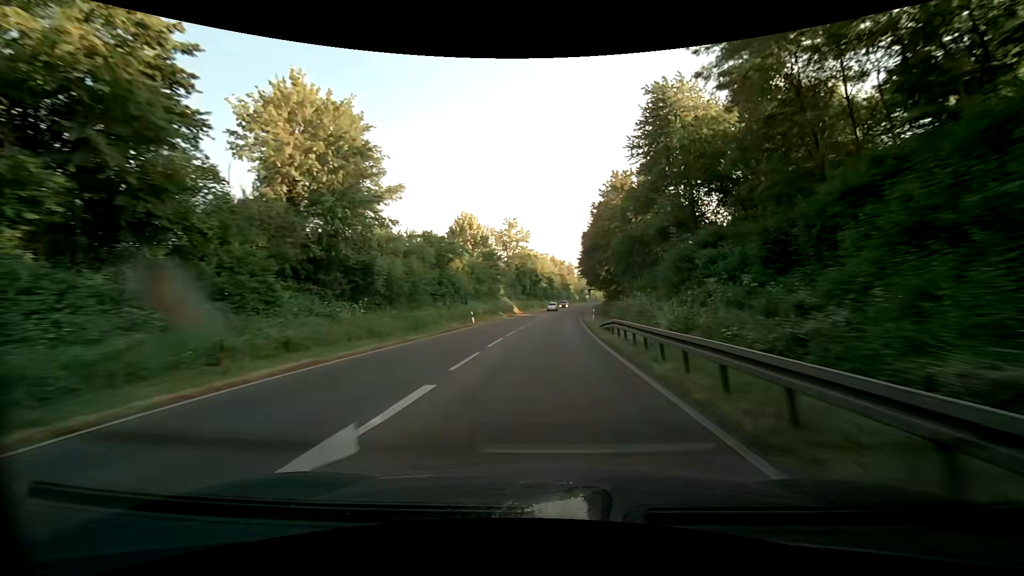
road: primary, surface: asphalt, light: Day
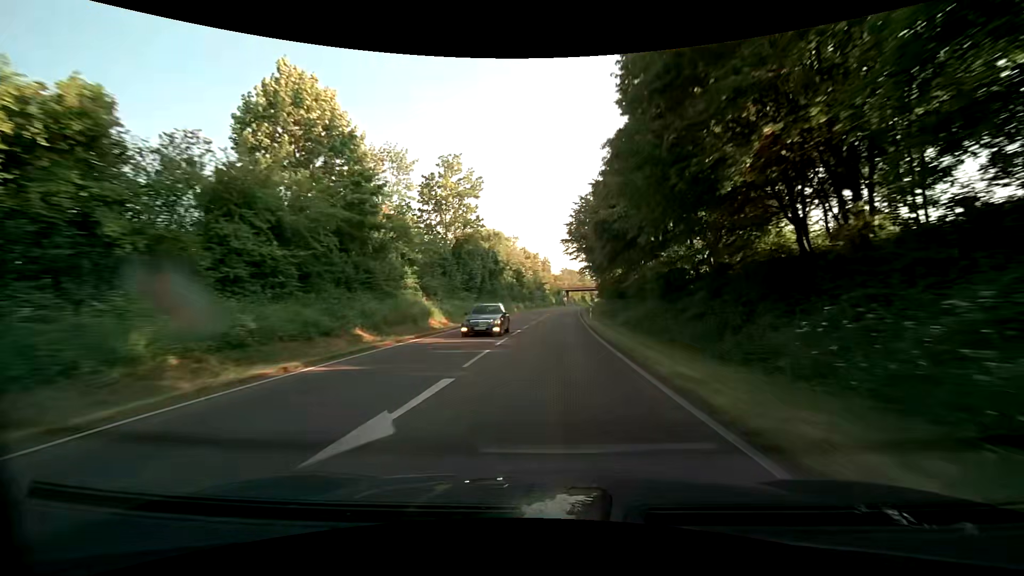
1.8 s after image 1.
(+1.1, +42.4) m; +4°
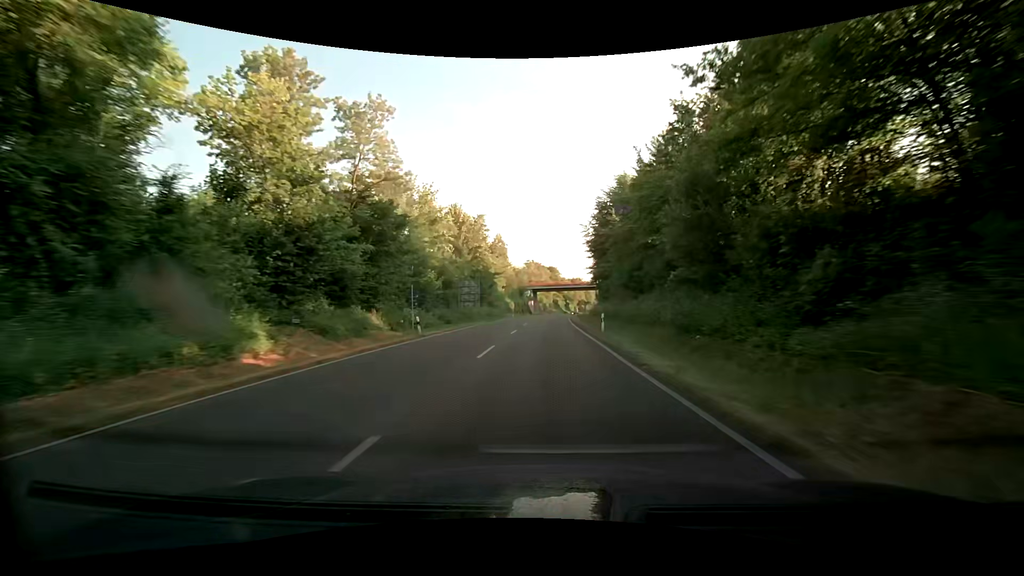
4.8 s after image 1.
(+2.2, +70.6) m; +4°
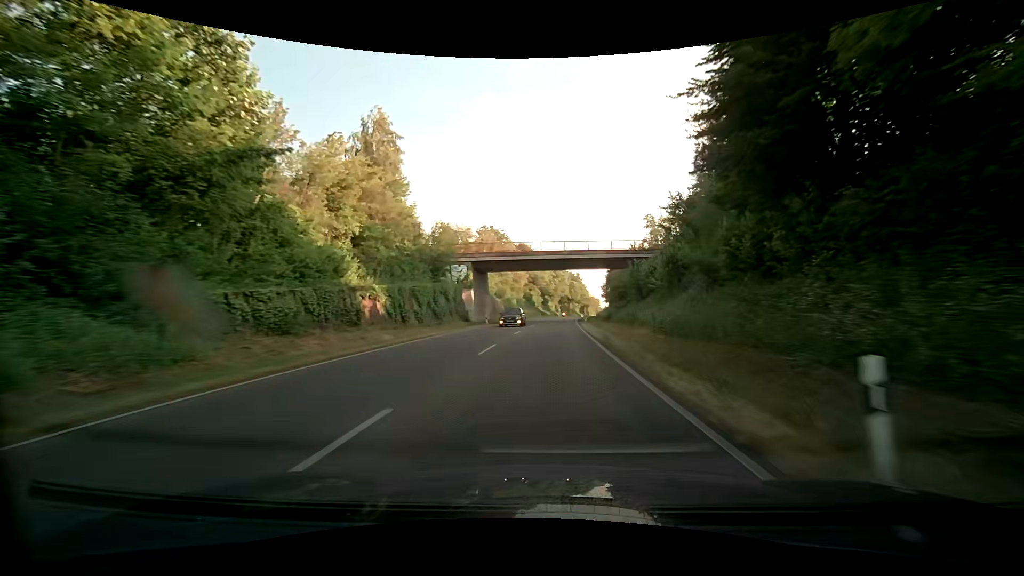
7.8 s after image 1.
(+1.2, +70.9) m; +3°
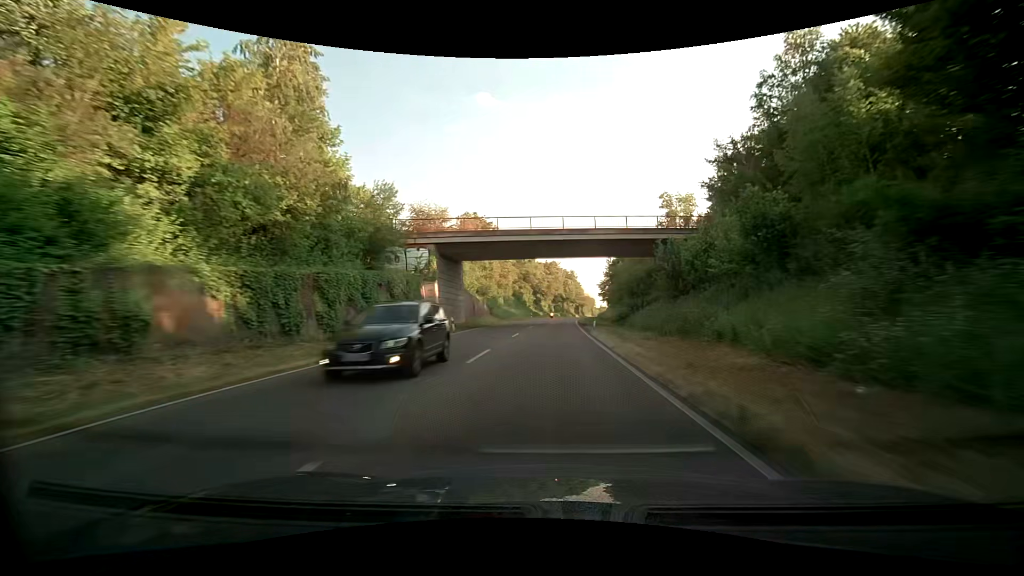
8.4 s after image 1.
(0.0, +14.2) m; +1°
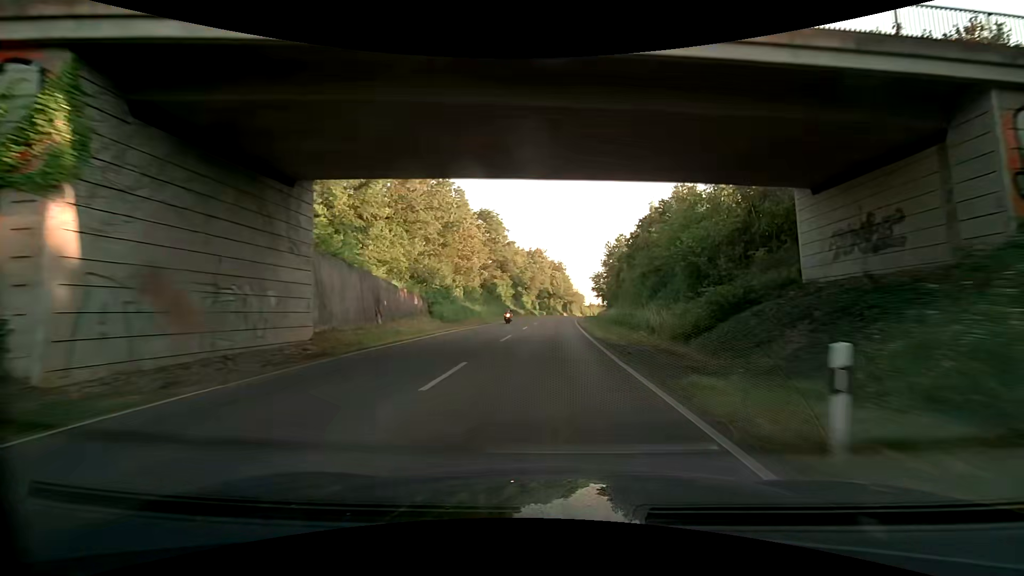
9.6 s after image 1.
(+0.4, +28.5) m; +2°
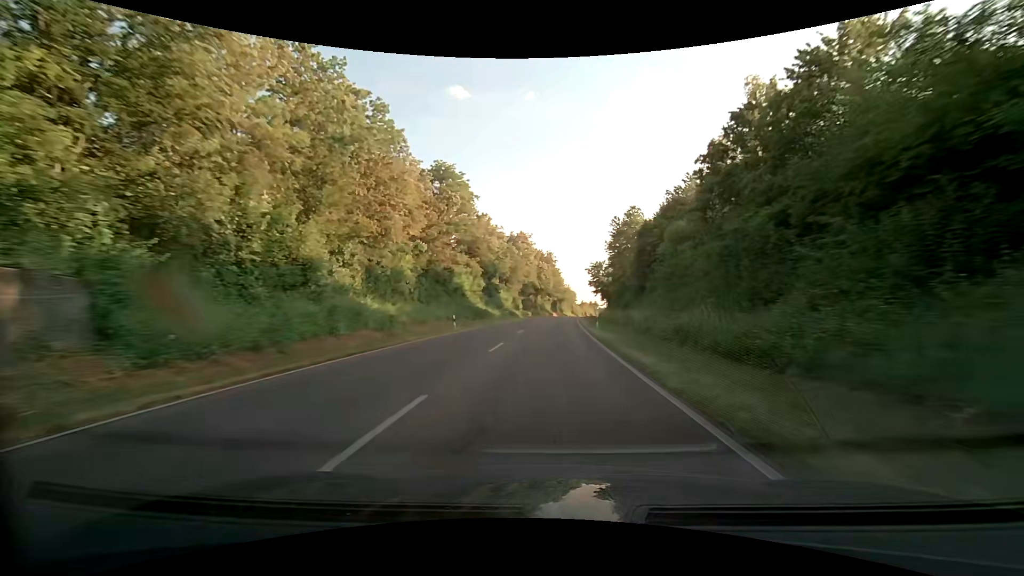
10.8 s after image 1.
(+0.4, +28.5) m; +1°
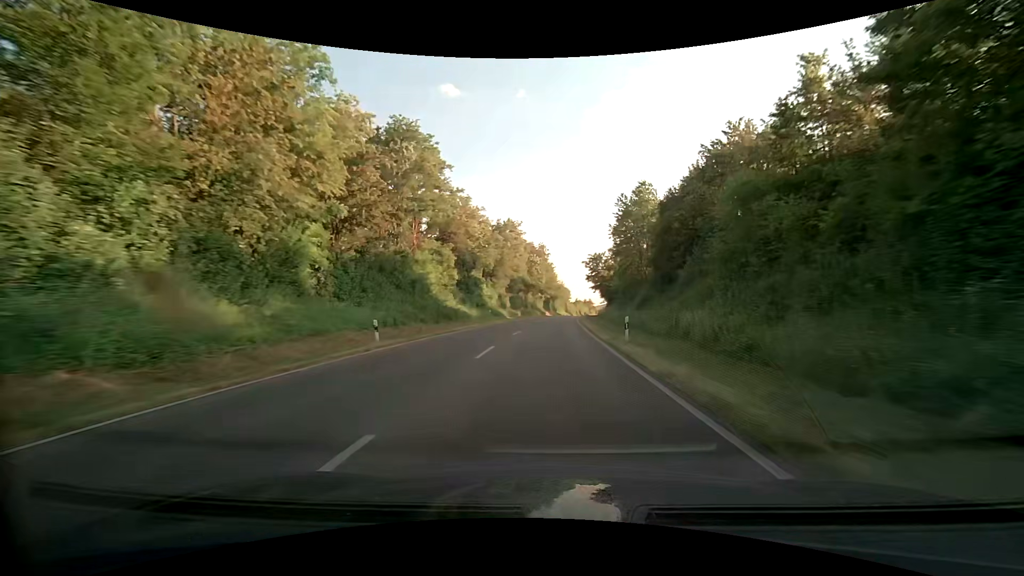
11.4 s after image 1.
(+0.1, +14.3) m; +1°
(0, +10) (0, +20) (0, +30) (+1, +40) (+1, +50) (+2, +60) (+2, +70) (+3, +80) (+4, +90) (+5, +100) m
